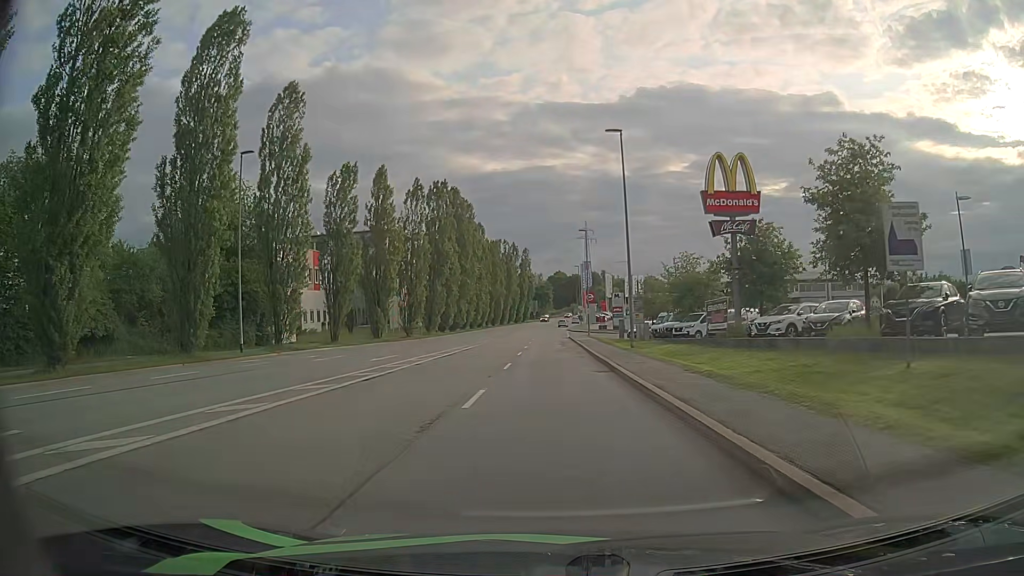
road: tertiary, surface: asphalt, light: Day
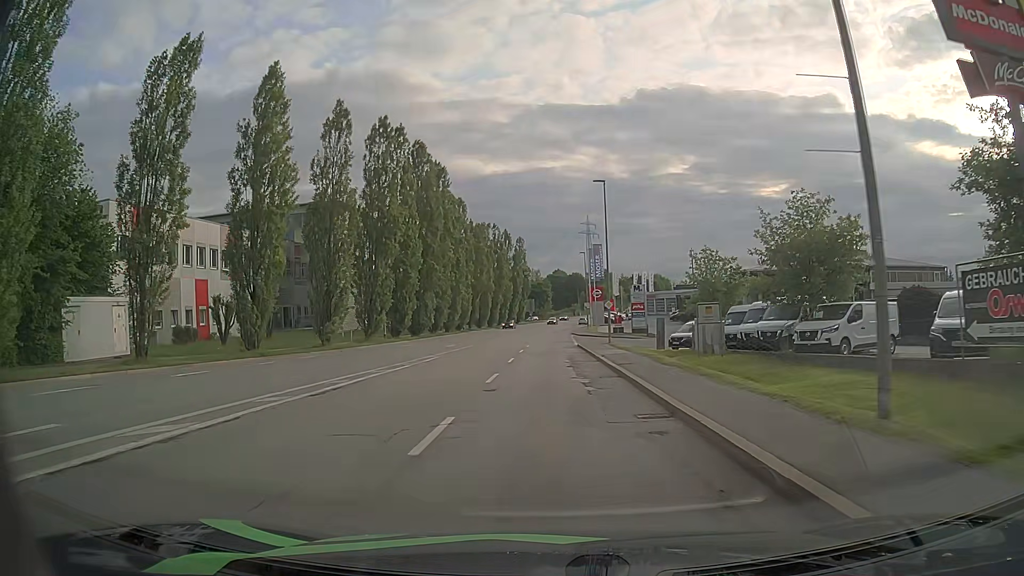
(0.0, +23.8) m; 0°
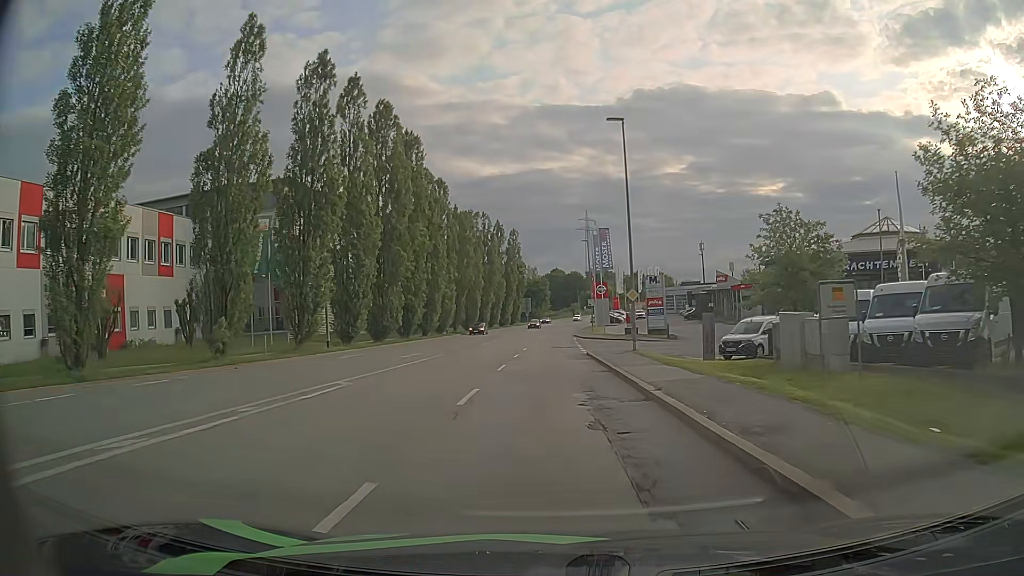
(0.0, +13.3) m; 0°
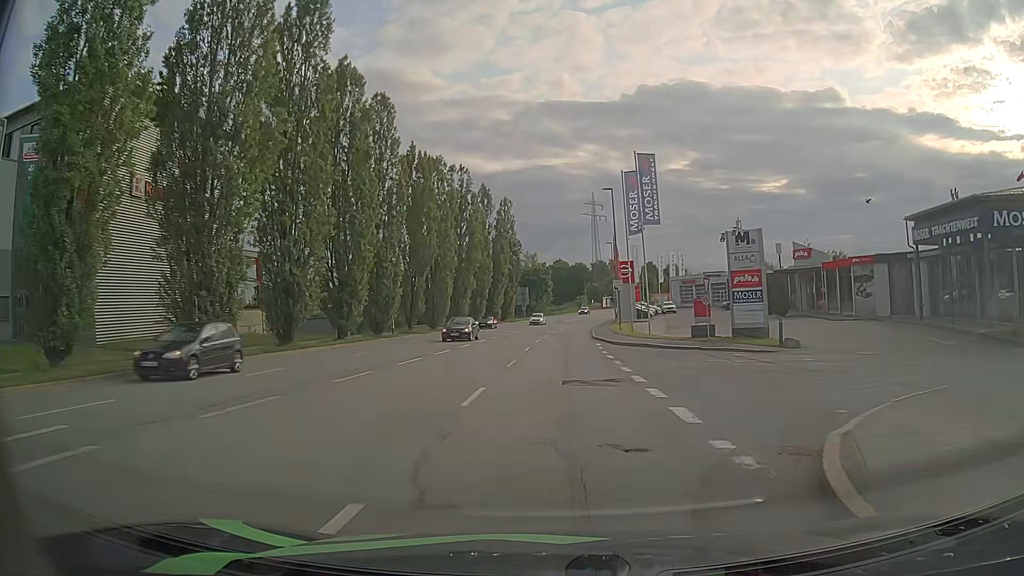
(-0.3, +27.9) m; 0°
